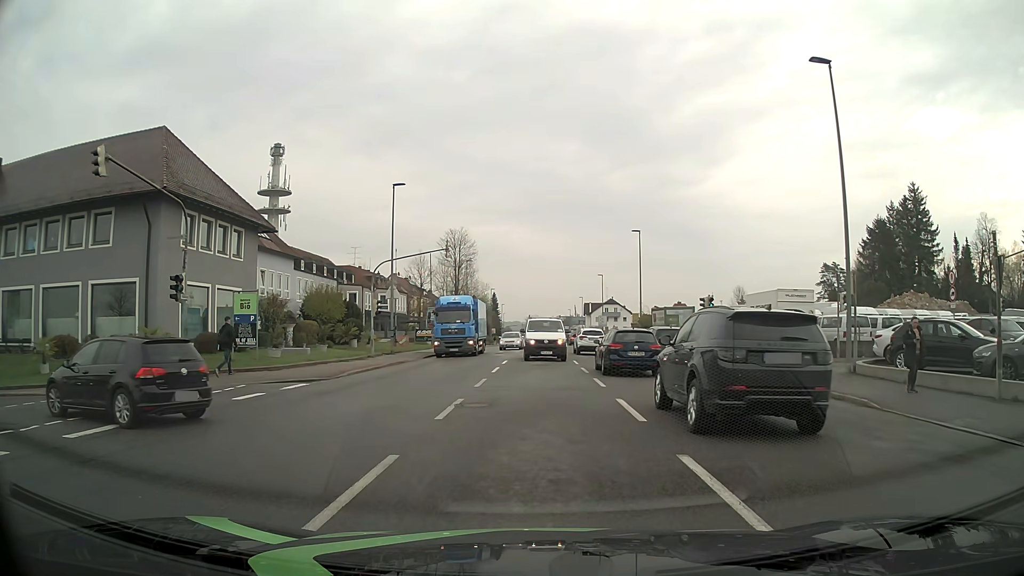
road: tertiary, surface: asphalt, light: Day
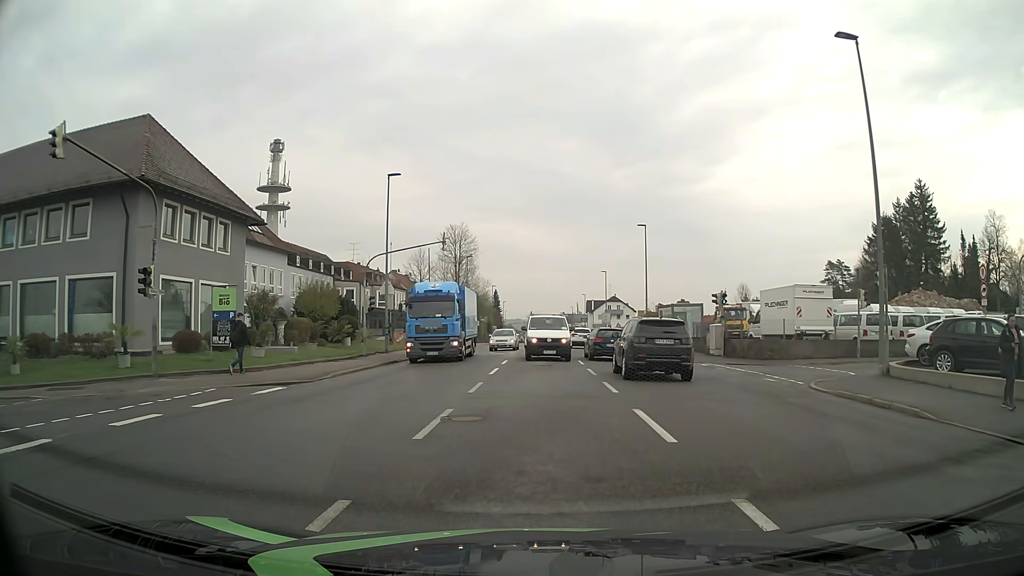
(+0.1, +2.1) m; +2°
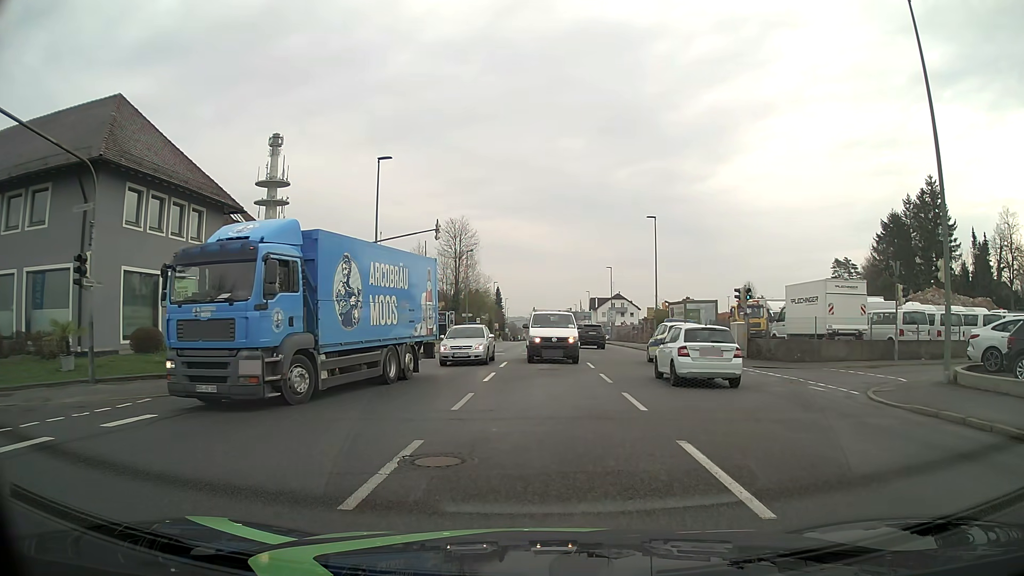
(-0.1, +3.2) m; -1°
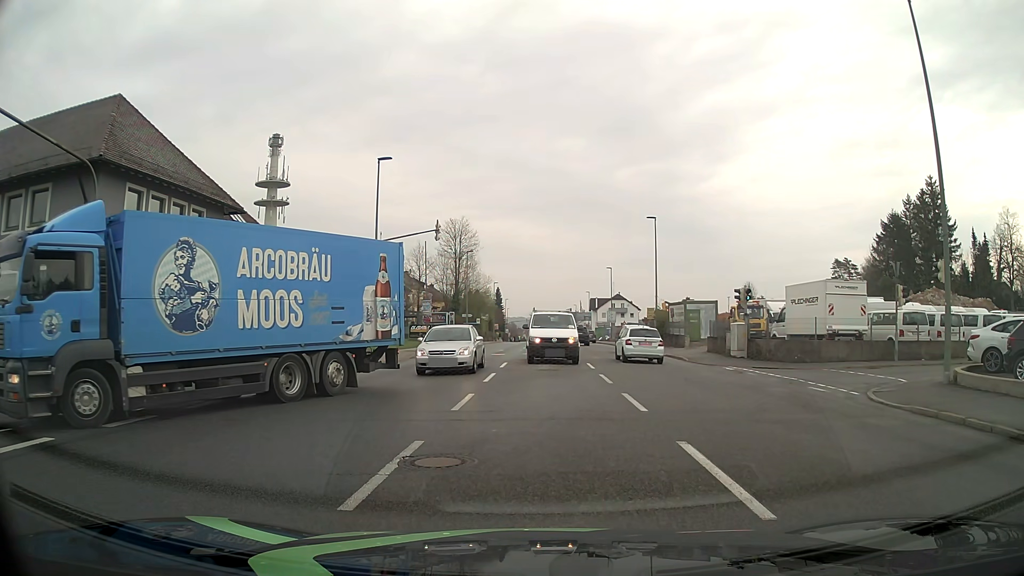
(0.0, +0.1) m; 0°
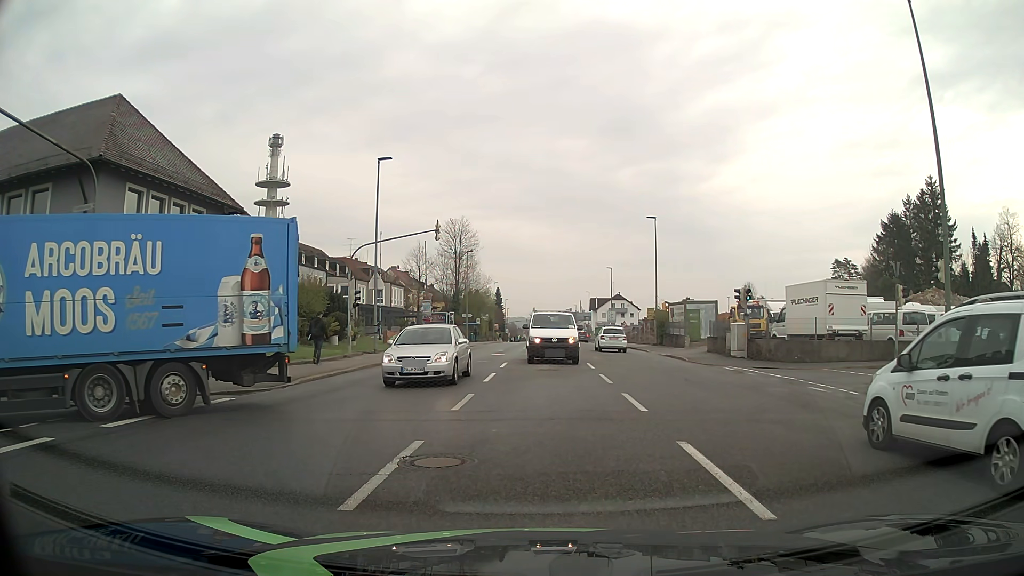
(0.0, 0.0) m; 0°
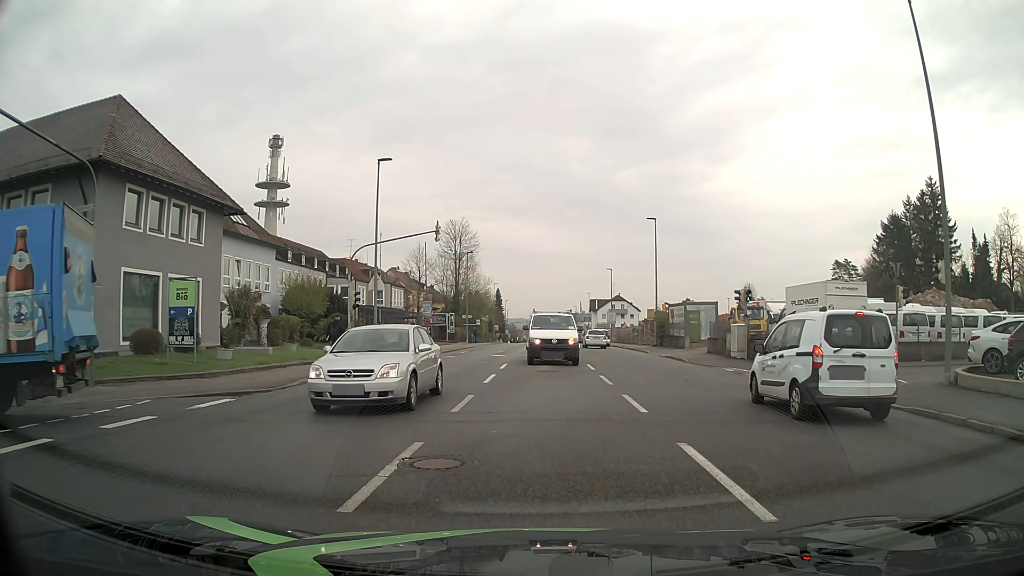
(0.0, 0.0) m; 0°
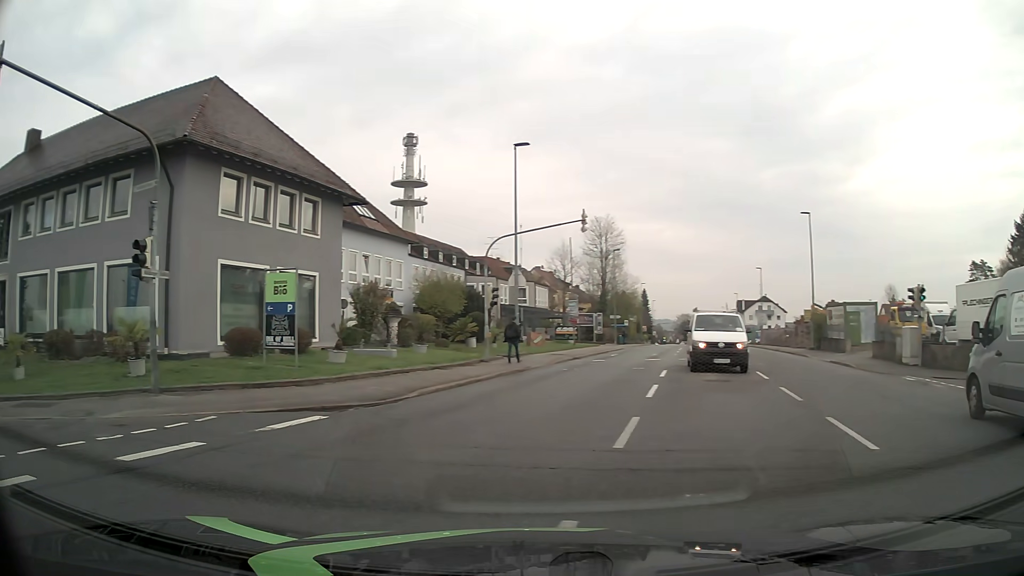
(-0.1, +3.5) m; -10°
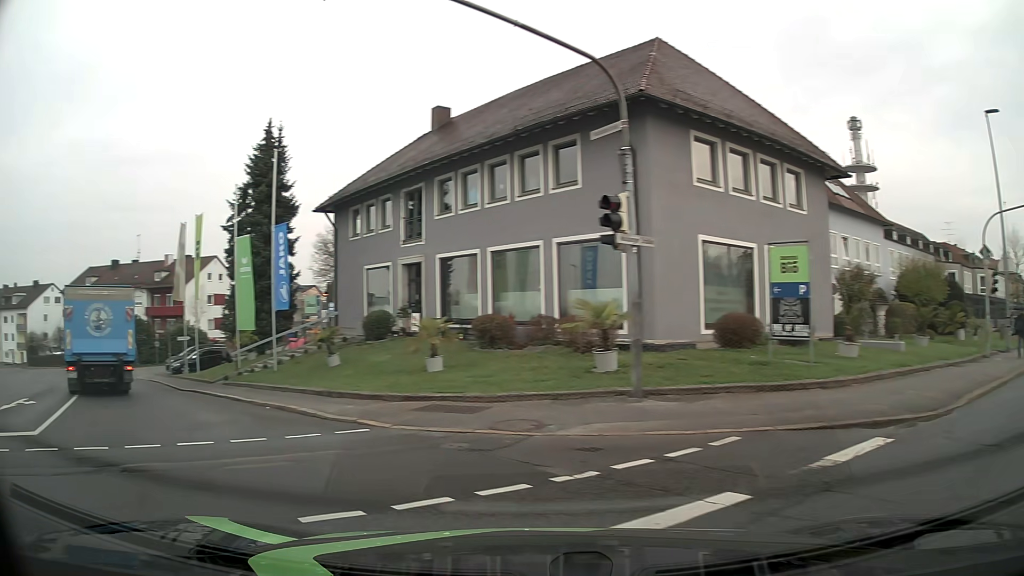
(-1.3, +3.6) m; -40°
